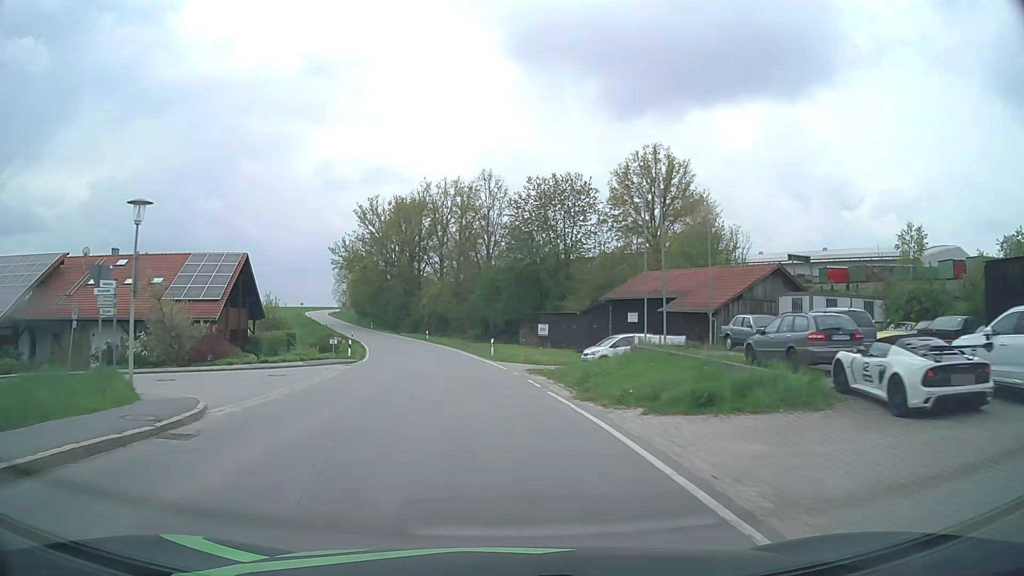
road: tertiary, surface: asphalt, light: Day
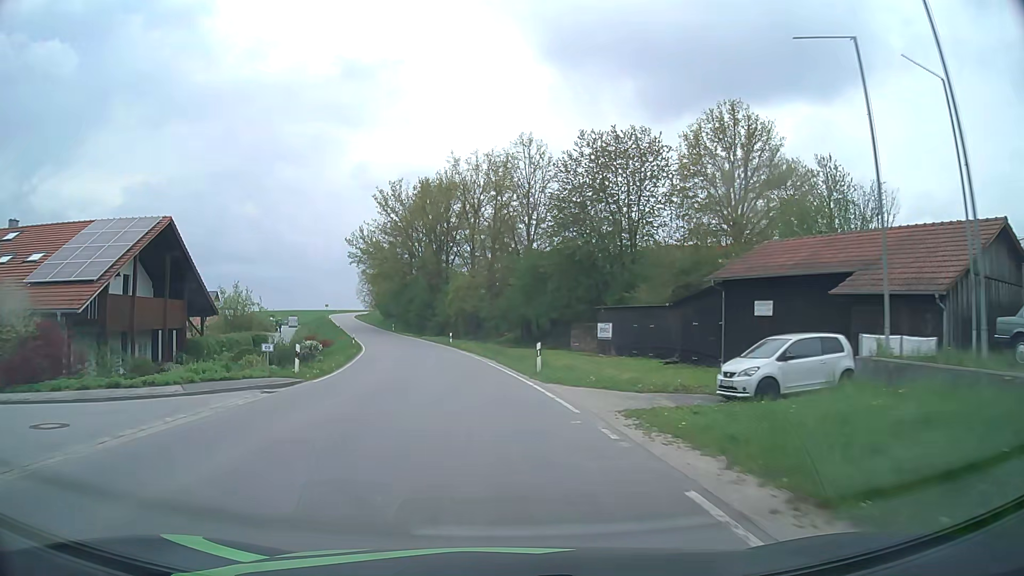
(-0.5, +15.3) m; -3°
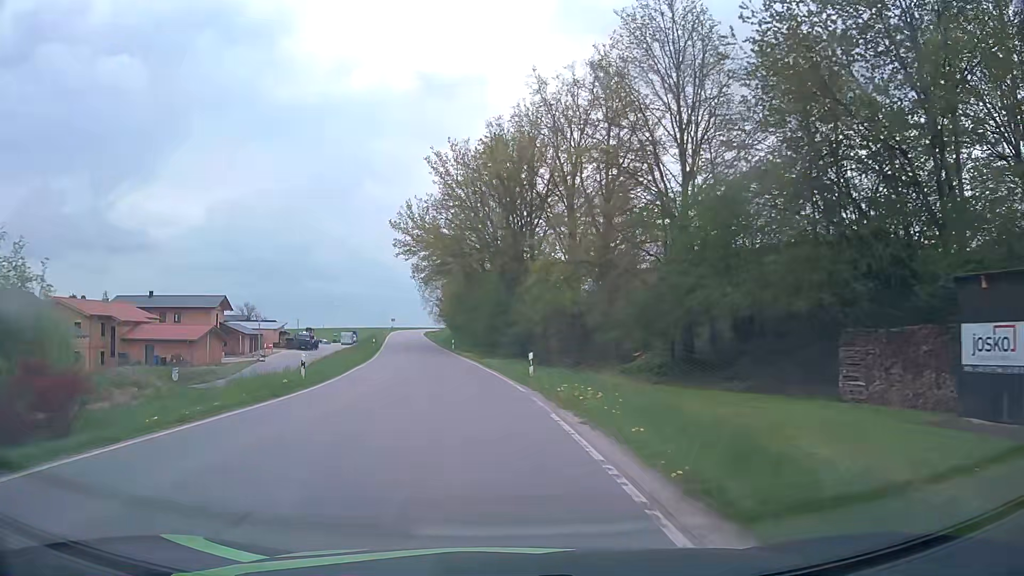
(-1.8, +30.2) m; -7°
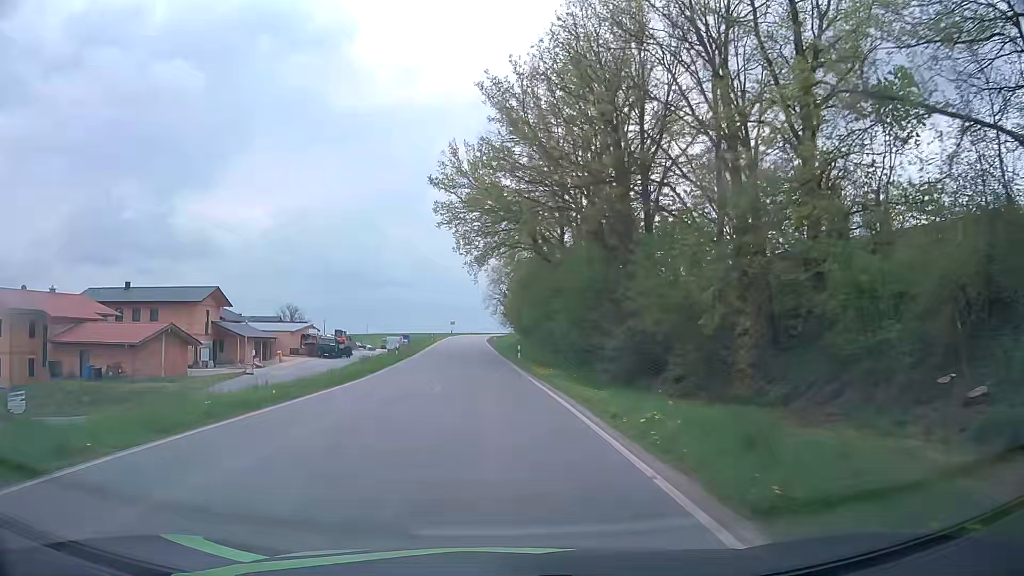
(-1.4, +22.5) m; -6°
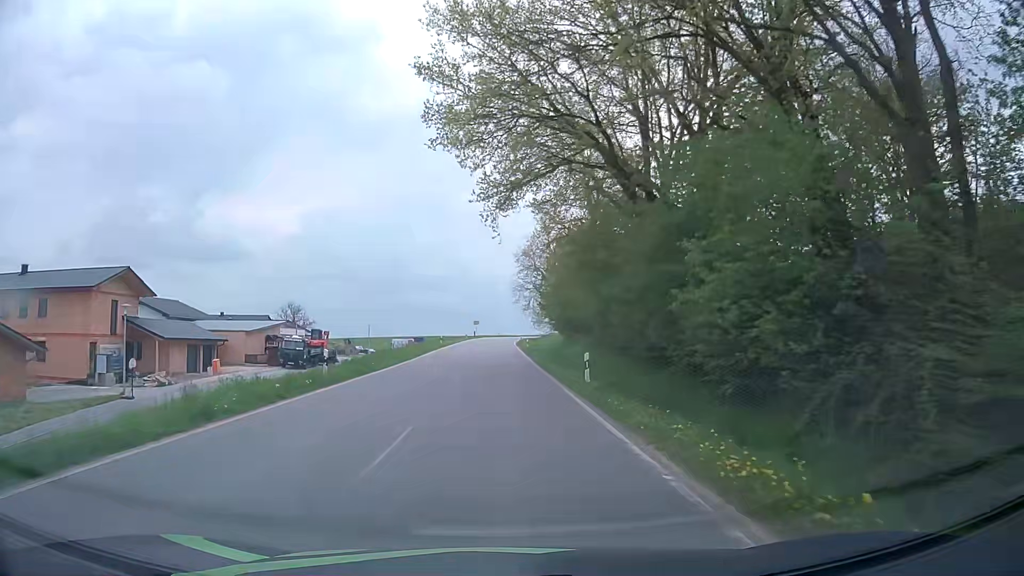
(-0.6, +22.5) m; -3°
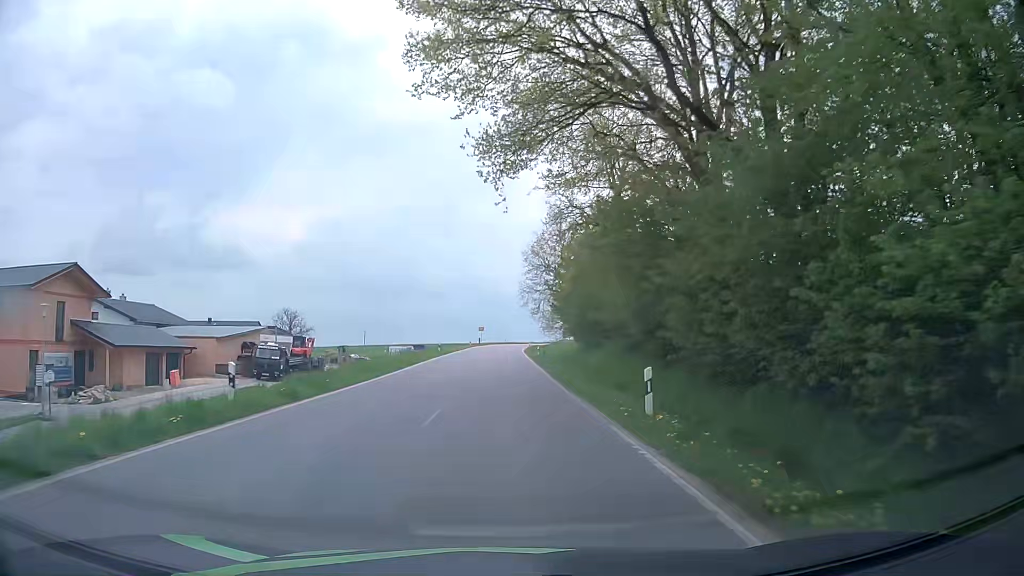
(0.0, +7.5) m; 0°
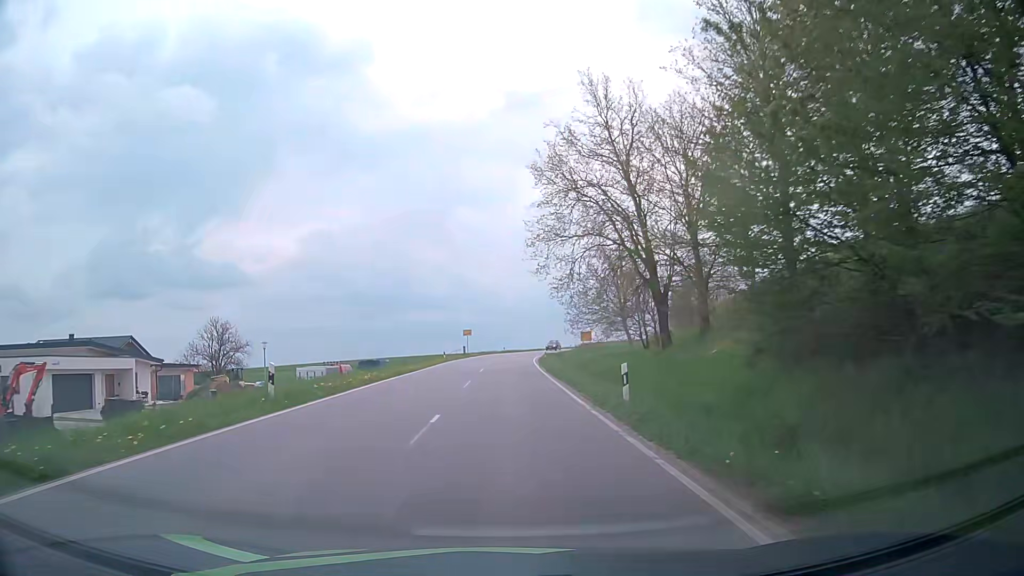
(-0.2, +37.5) m; 0°
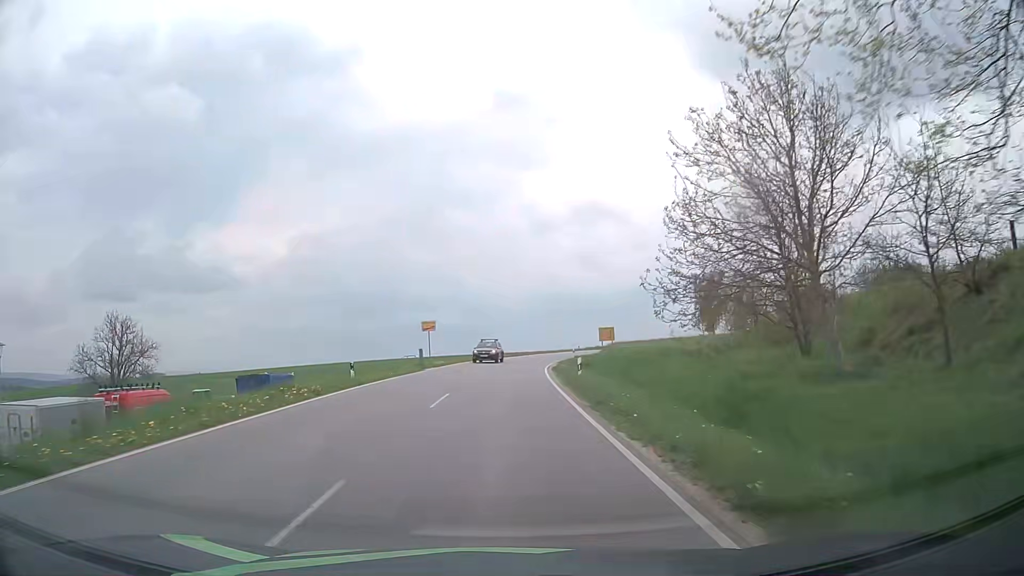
(+0.2, +30.1) m; +1°
(0, +10) (0, +20) (0, +30) (+1, +40) (+2, +50) (+3, +60) (+5, +70) (+7, +79) (+10, +89) (+13, +98) m
